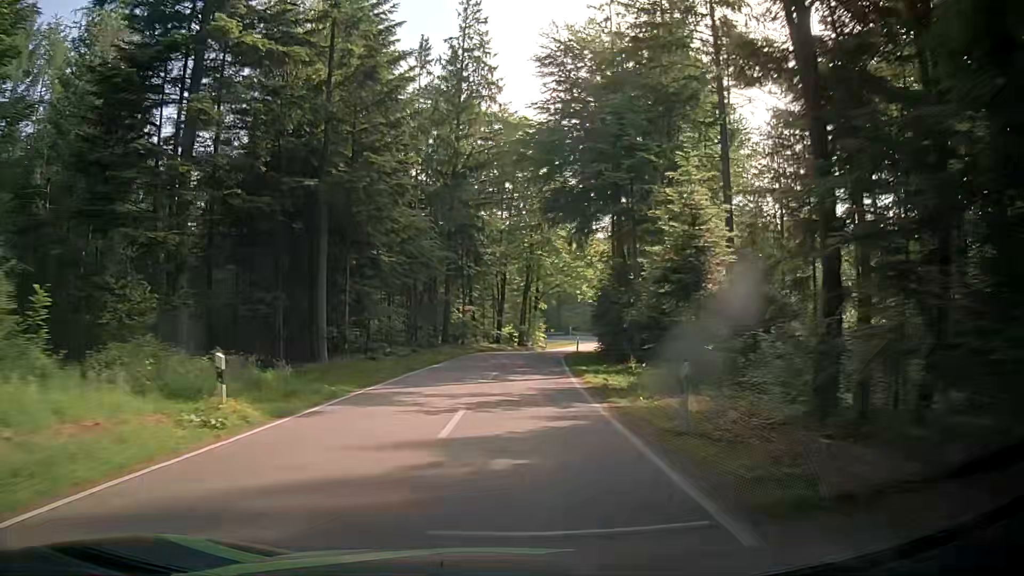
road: tertiary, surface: asphalt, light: Day
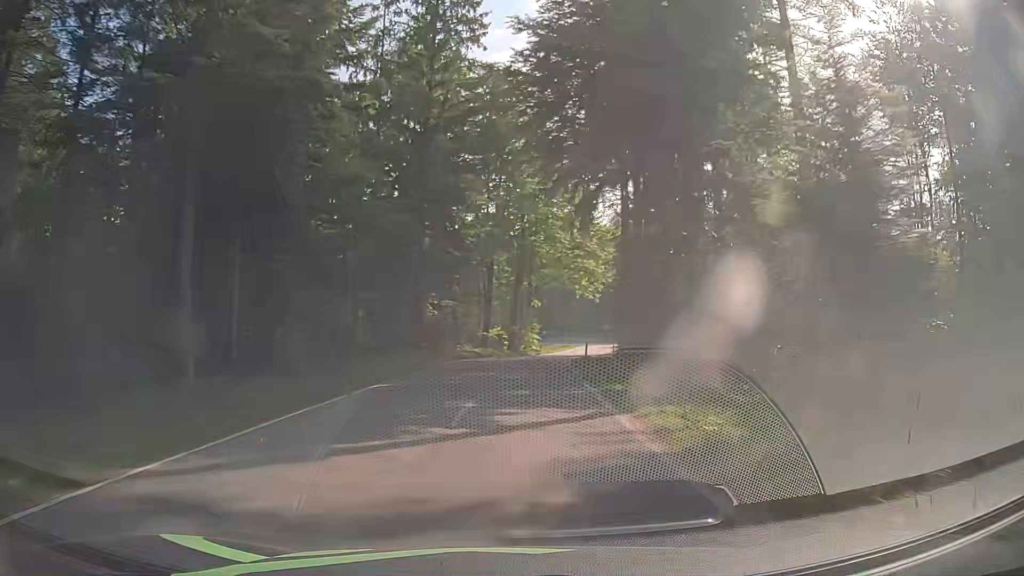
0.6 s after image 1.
(0.0, +10.9) m; 0°
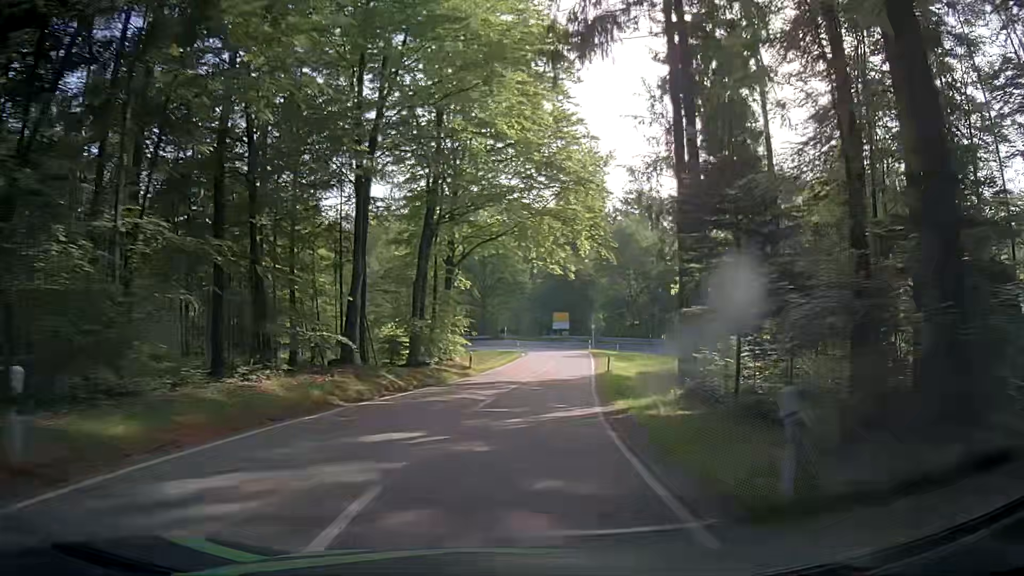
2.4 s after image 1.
(+2.0, +31.3) m; +6°
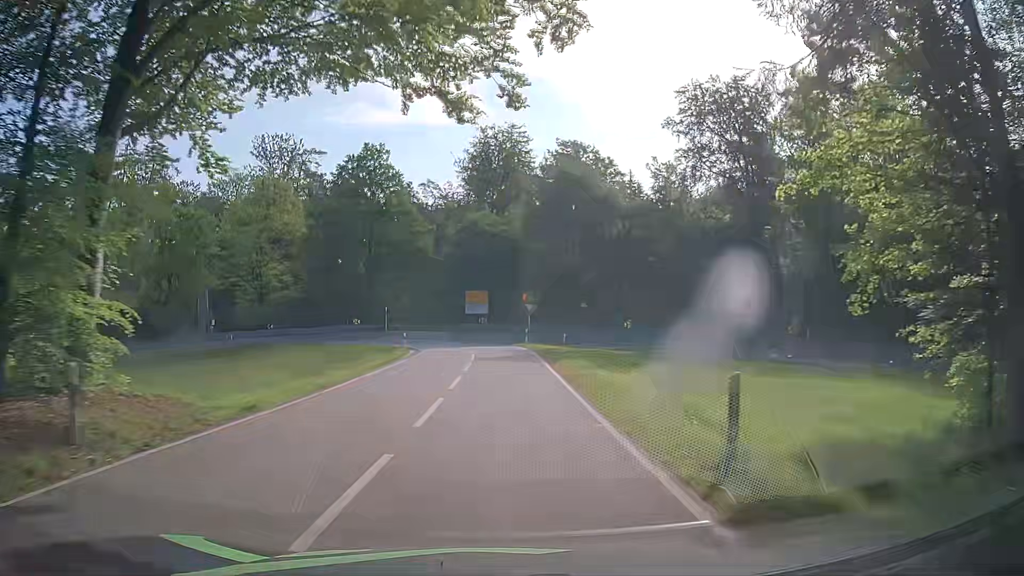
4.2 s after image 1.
(+2.2, +28.0) m; +7°
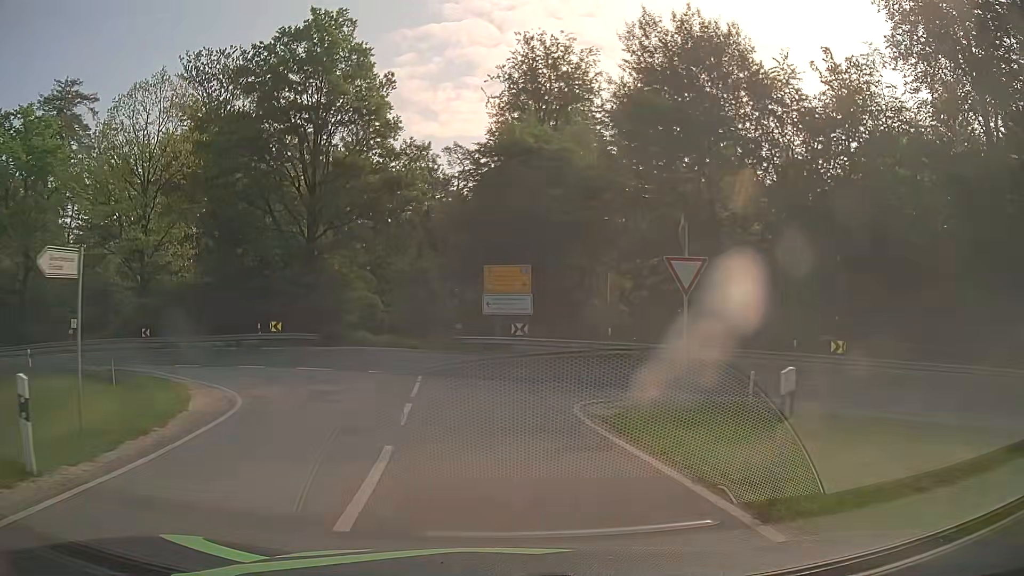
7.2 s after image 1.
(+0.3, +34.5) m; -2°
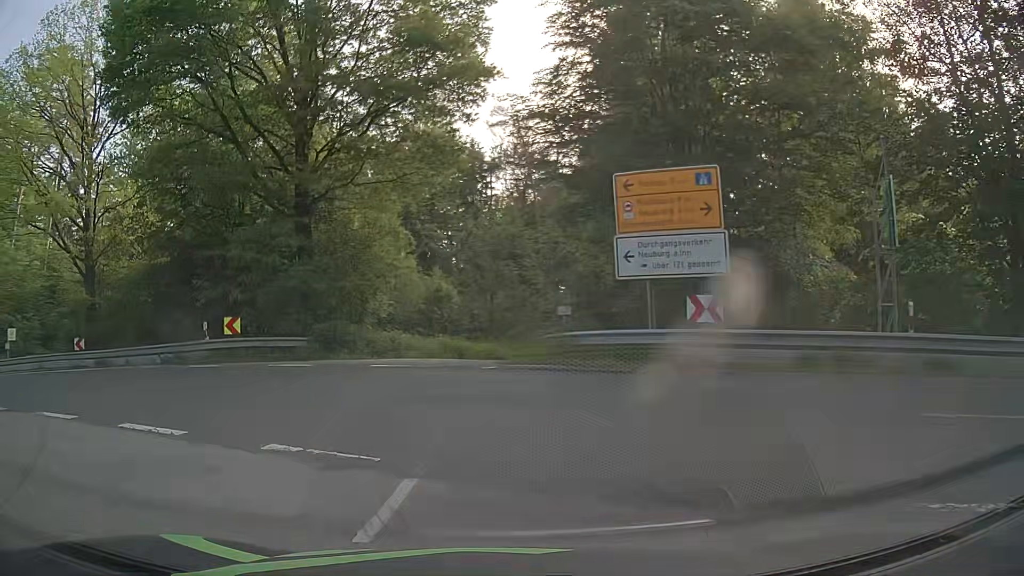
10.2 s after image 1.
(-0.8, +16.8) m; -8°
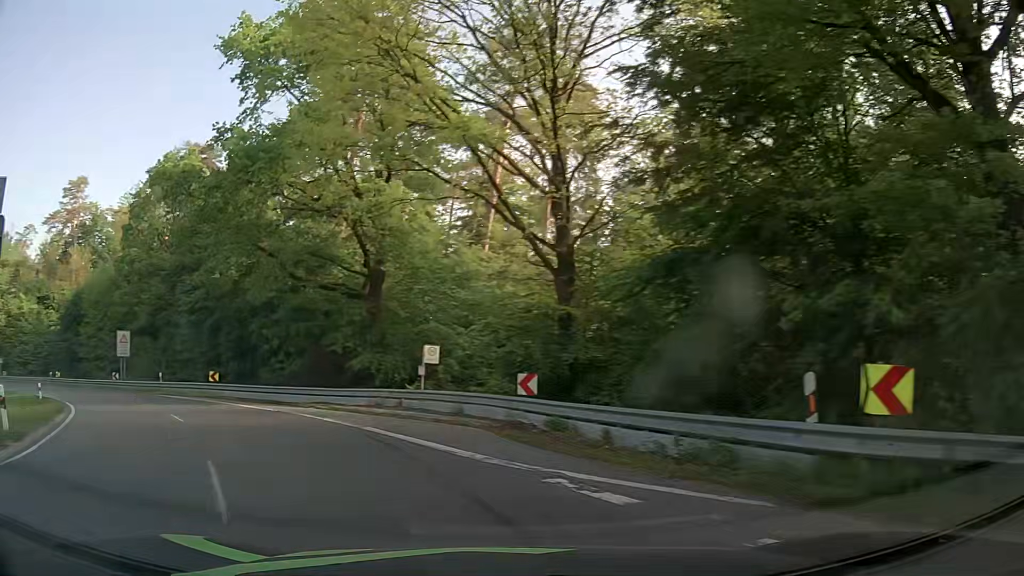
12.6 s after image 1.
(-5.7, +13.1) m; -48°
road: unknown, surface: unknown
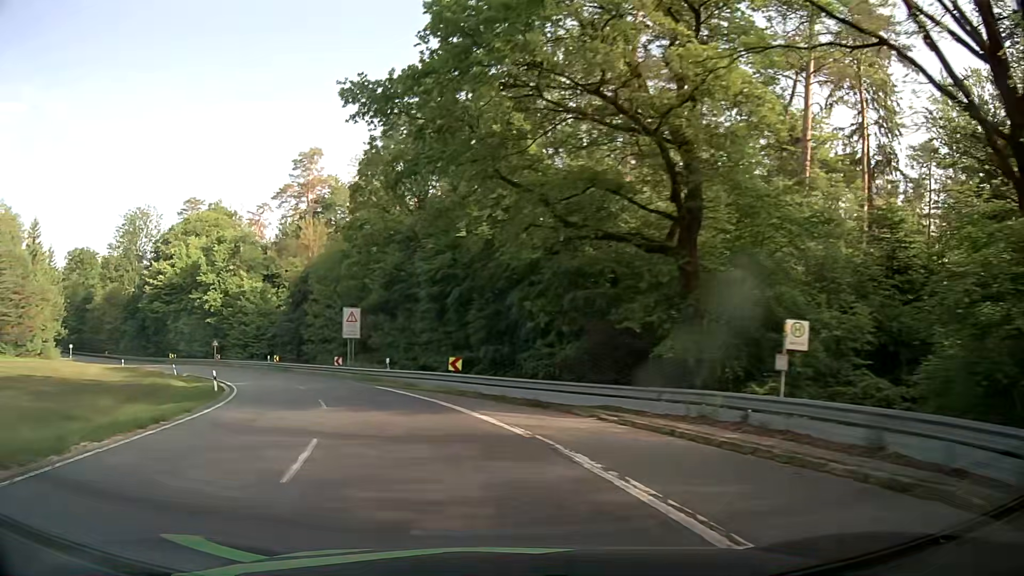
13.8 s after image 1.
(-2.2, +10.0) m; -23°
(-1, +10) (-4, +20) (-7, +29) (-11, +38) (-16, +47) (-22, +55) (-28, +63) (-35, +70) (-42, +77) (-50, +84) m
